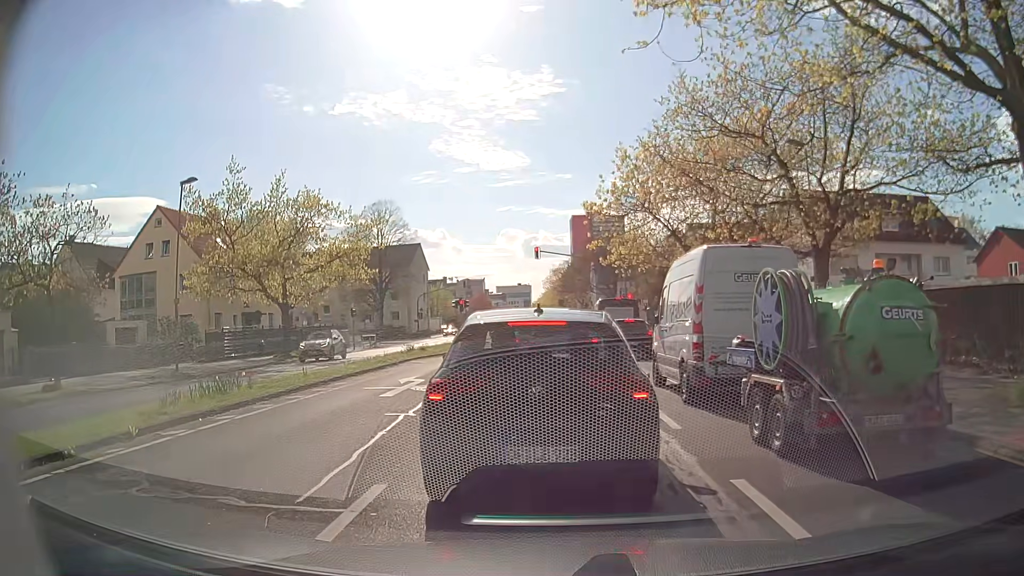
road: secondary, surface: asphalt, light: Day
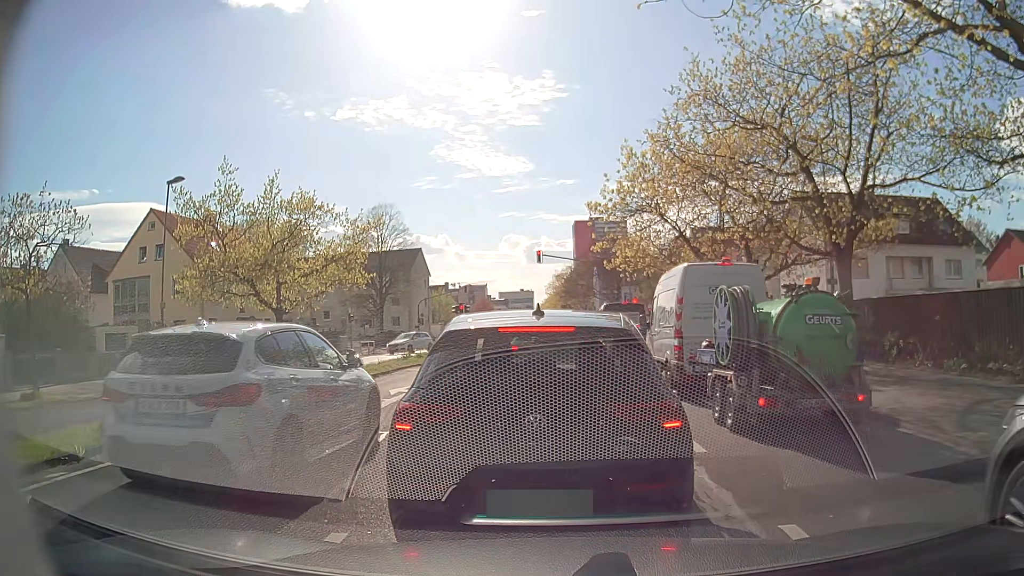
(0.0, +1.2) m; +2°
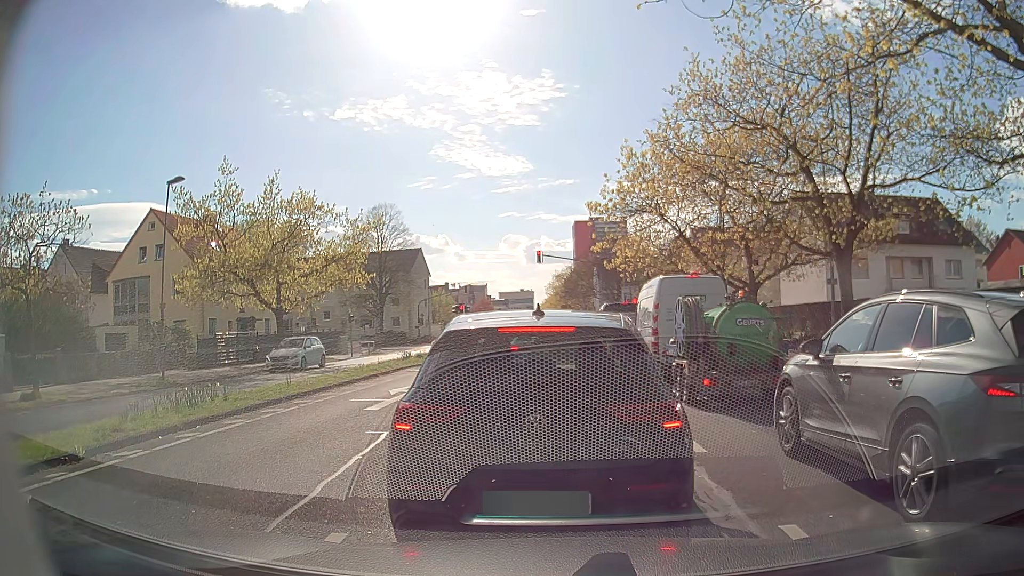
(0.0, 0.0) m; 0°
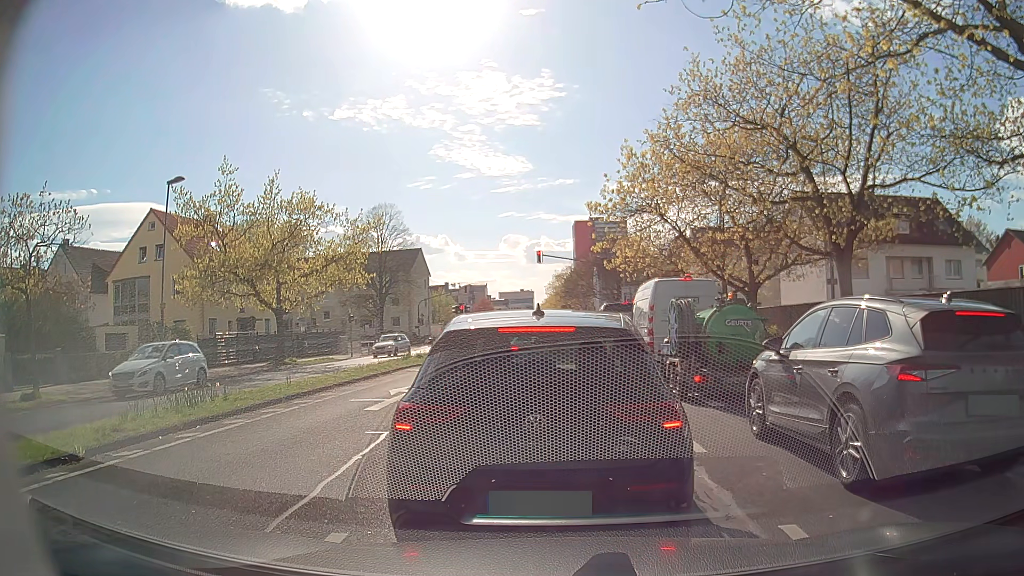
(0.0, 0.0) m; 0°
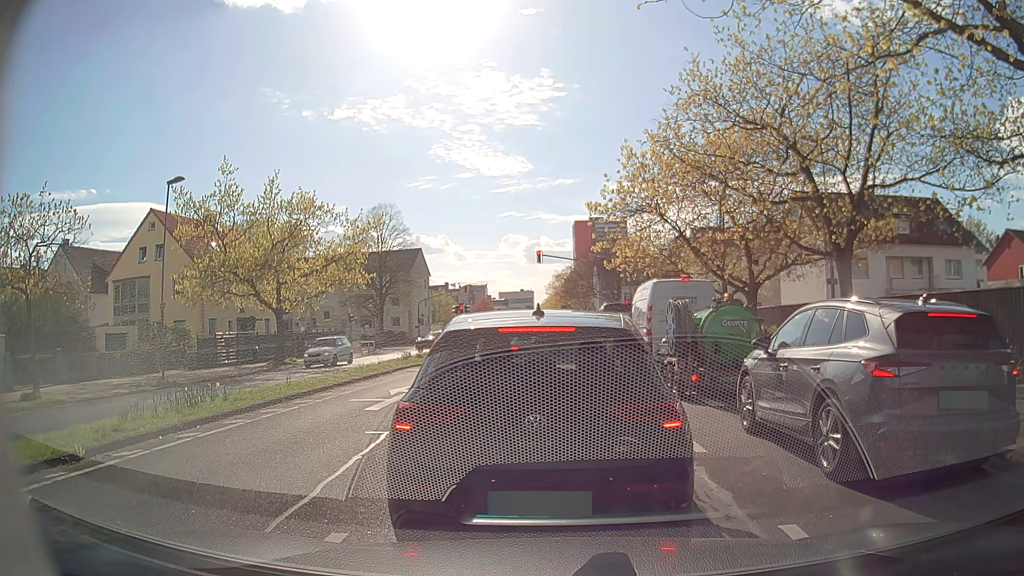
(0.0, 0.0) m; 0°
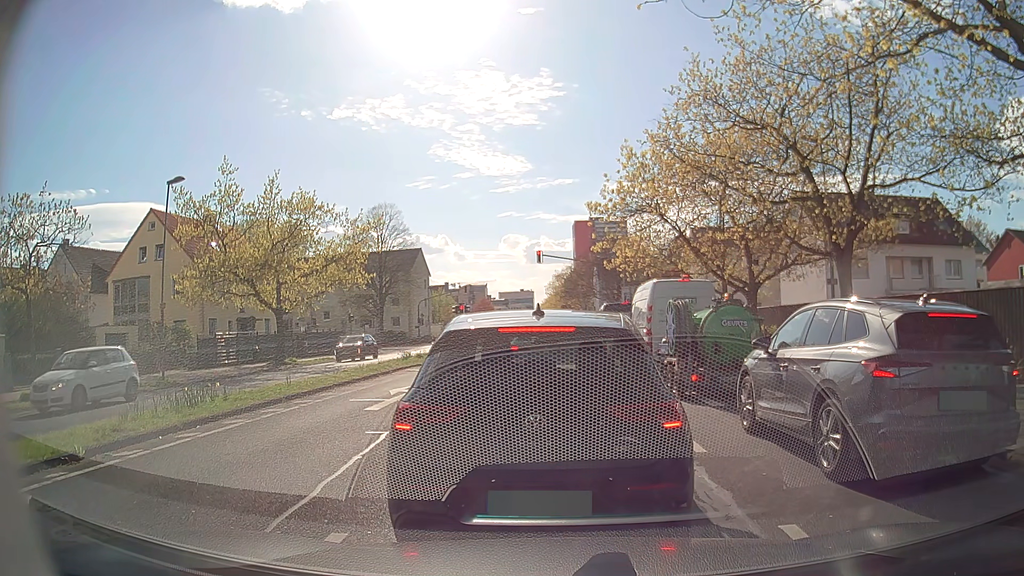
(0.0, 0.0) m; 0°
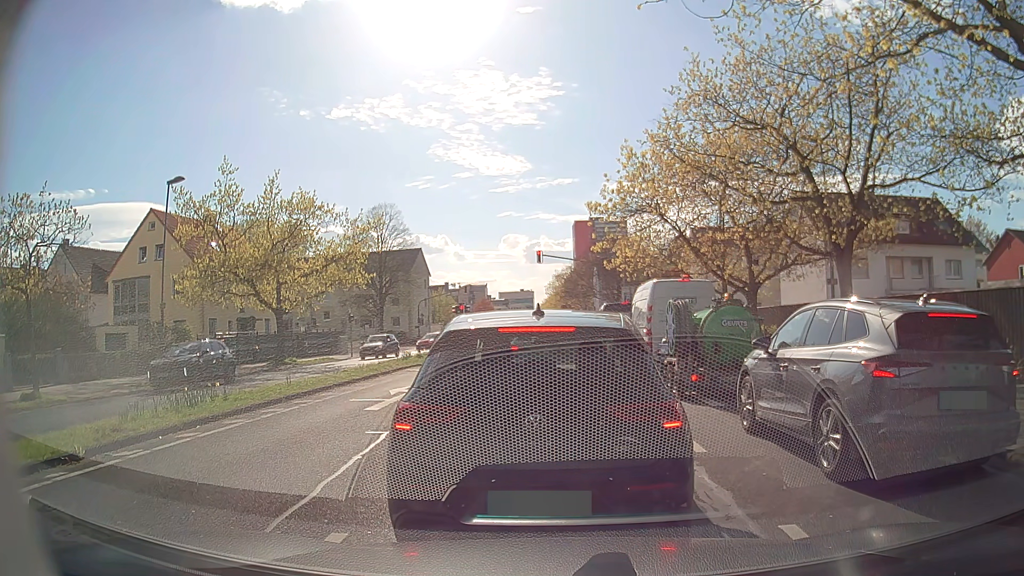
(0.0, 0.0) m; 0°
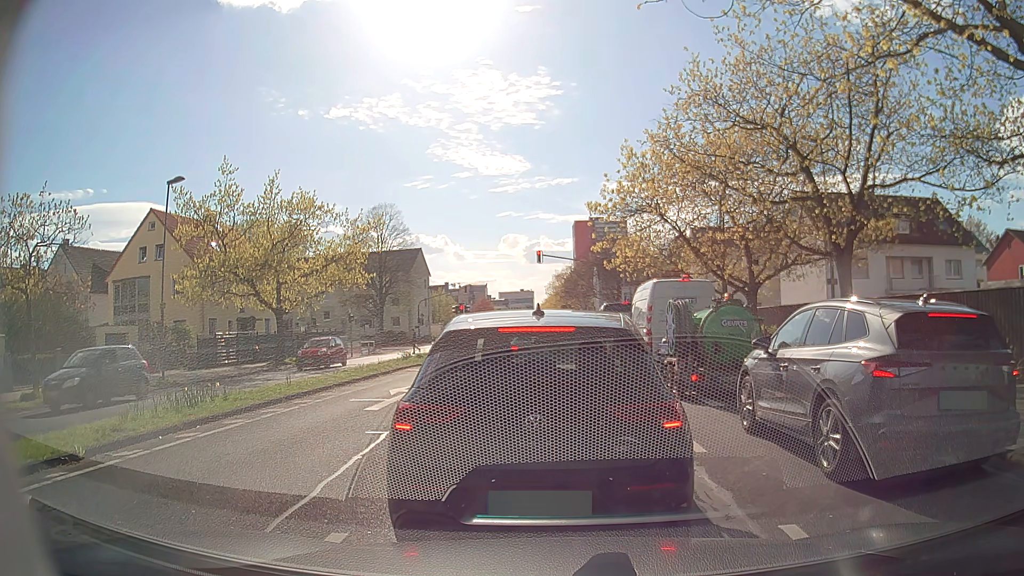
(0.0, 0.0) m; 0°
